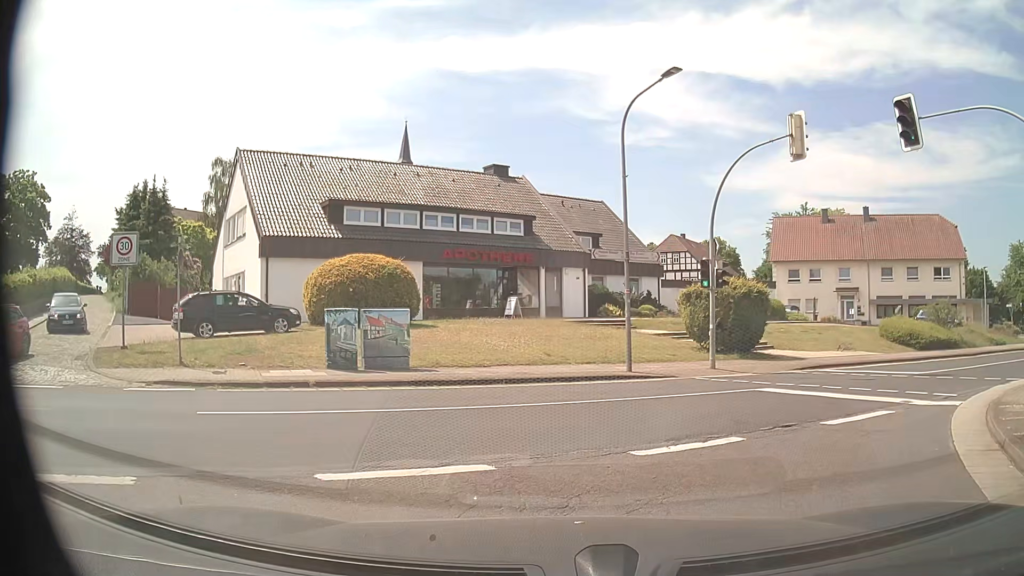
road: secondary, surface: asphalt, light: Day
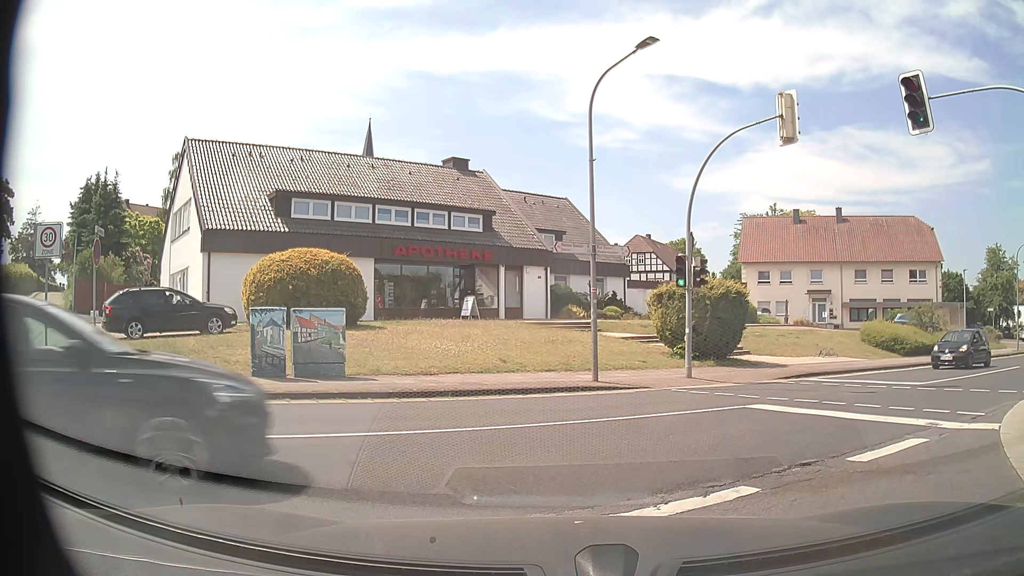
(0.0, +1.9) m; +1°
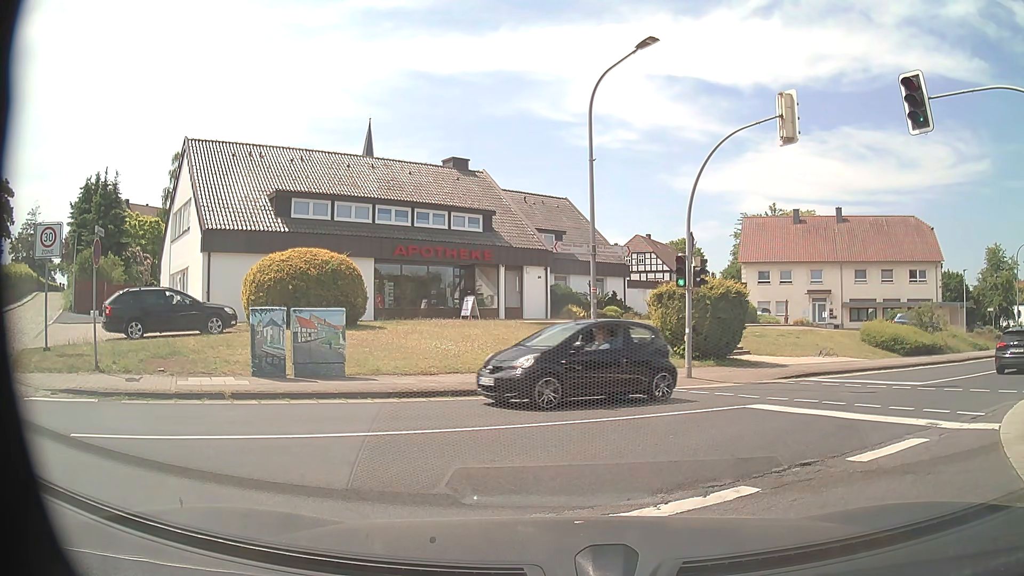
(0.0, 0.0) m; 0°
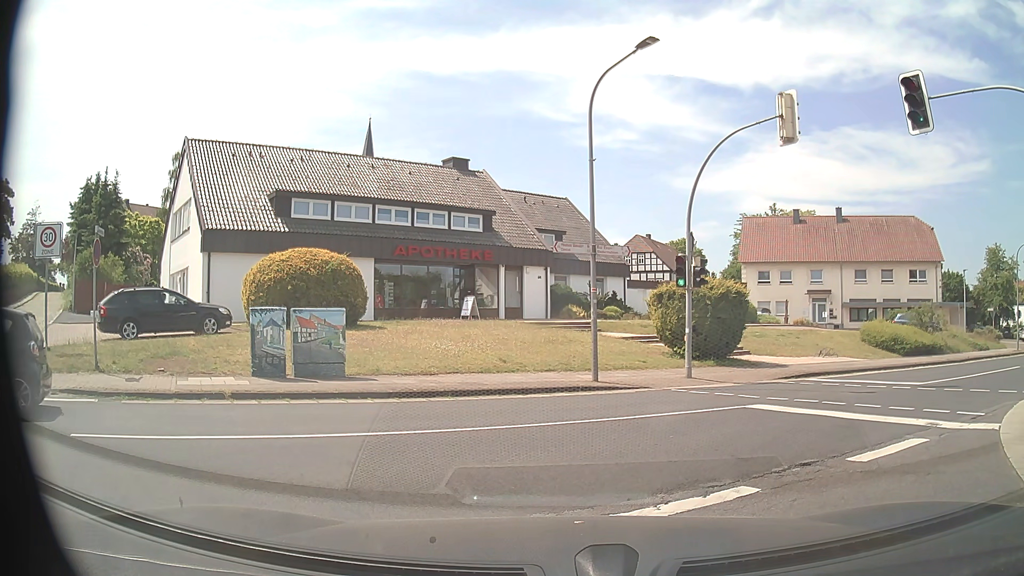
(0.0, 0.0) m; 0°
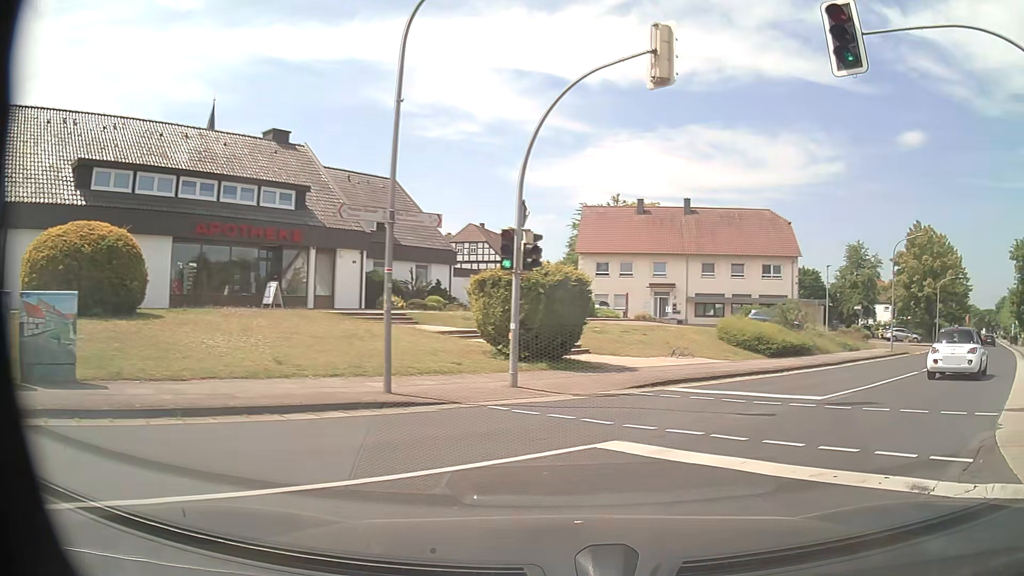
(+0.6, +4.3) m; +16°
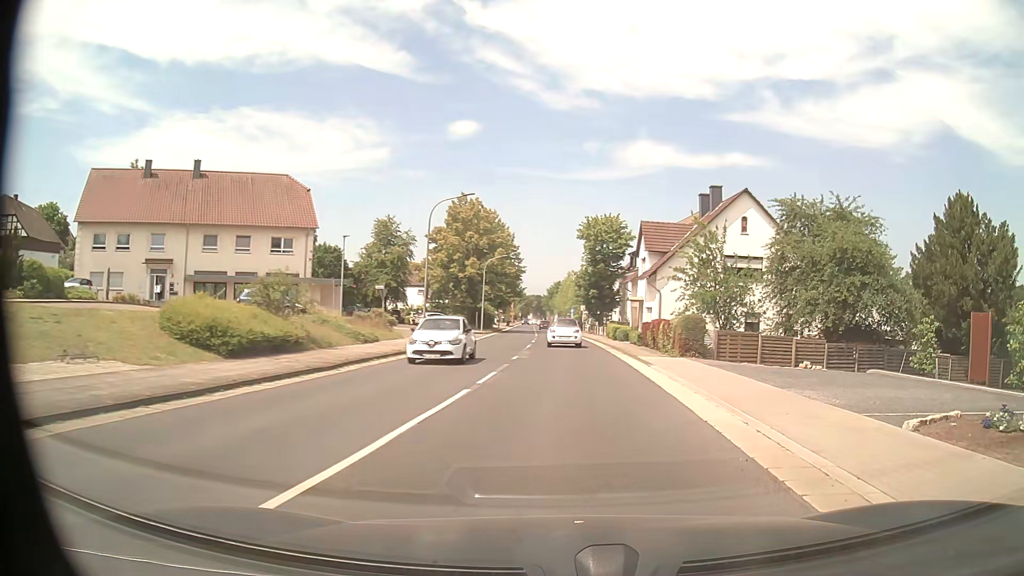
(+4.1, +9.9) m; +39°
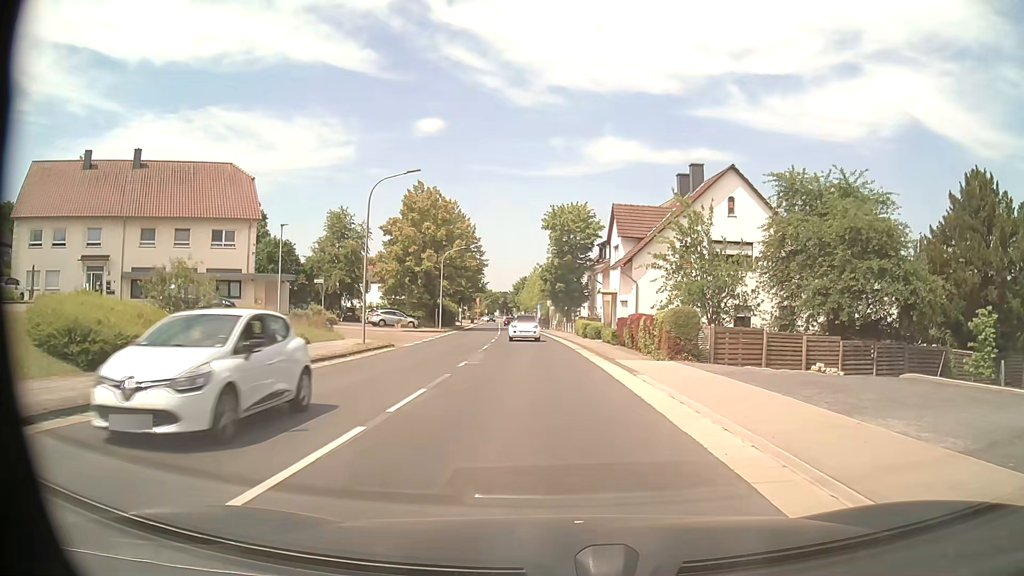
(+0.2, +5.1) m; +3°
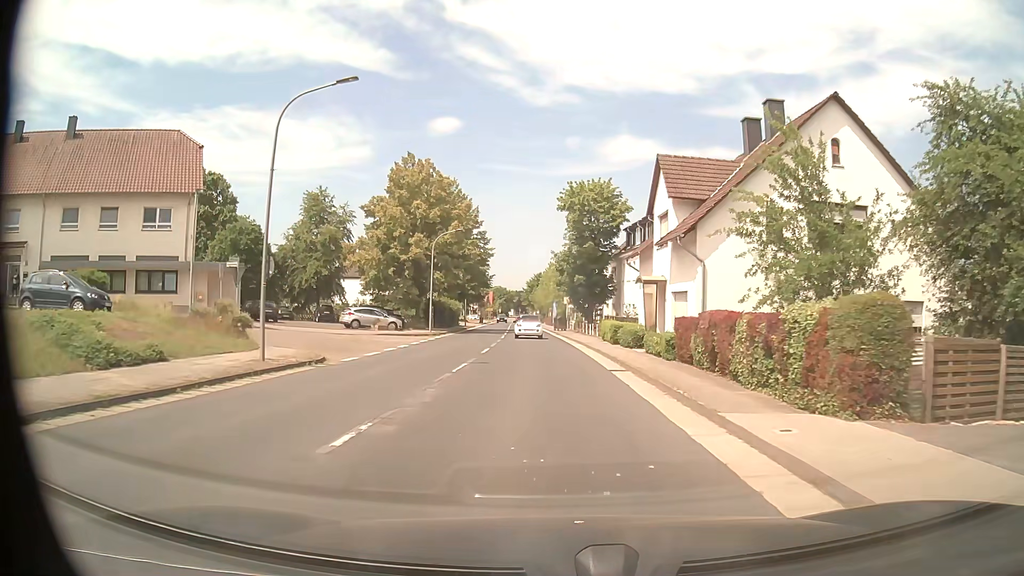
(-0.1, +12.2) m; -1°
(0, +10) (0, +20) (-1, +30) (-1, +40) (-2, +50) (-3, +60) (-3, +70) (-4, +80) (-5, +90) (-6, +100) m
